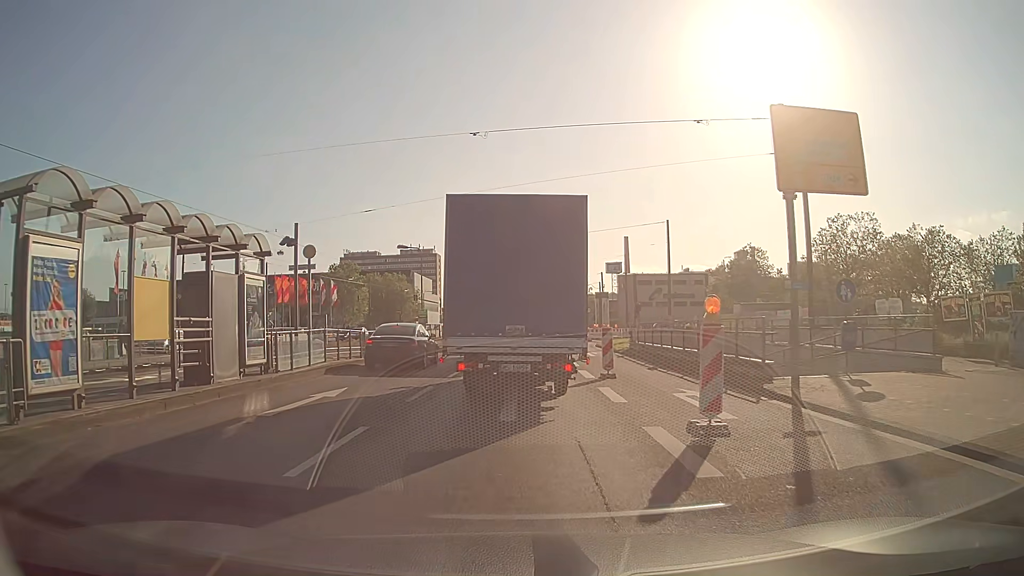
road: primary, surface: asphalt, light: Day
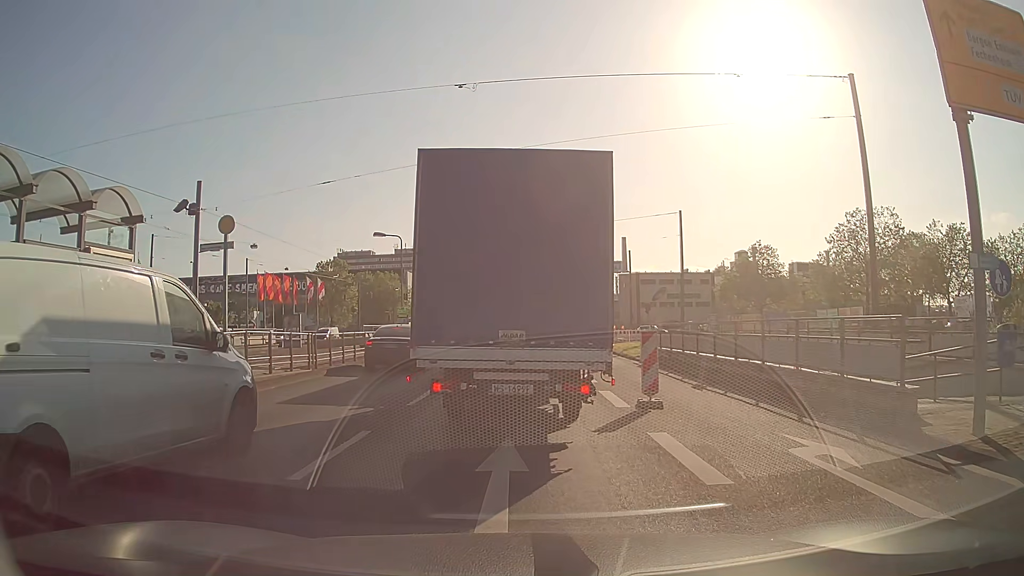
(0.0, +5.8) m; -1°
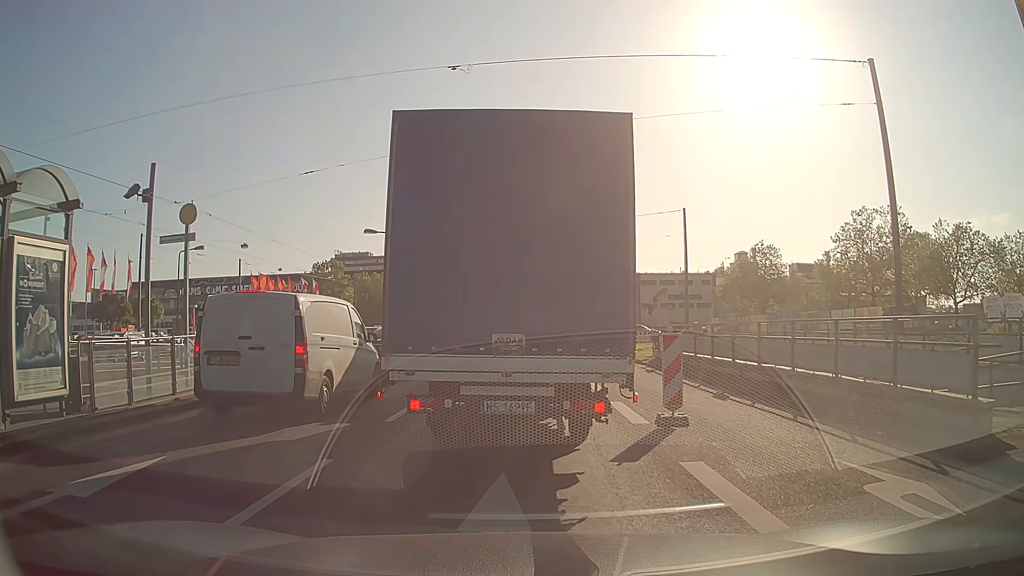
(0.0, +1.8) m; 0°
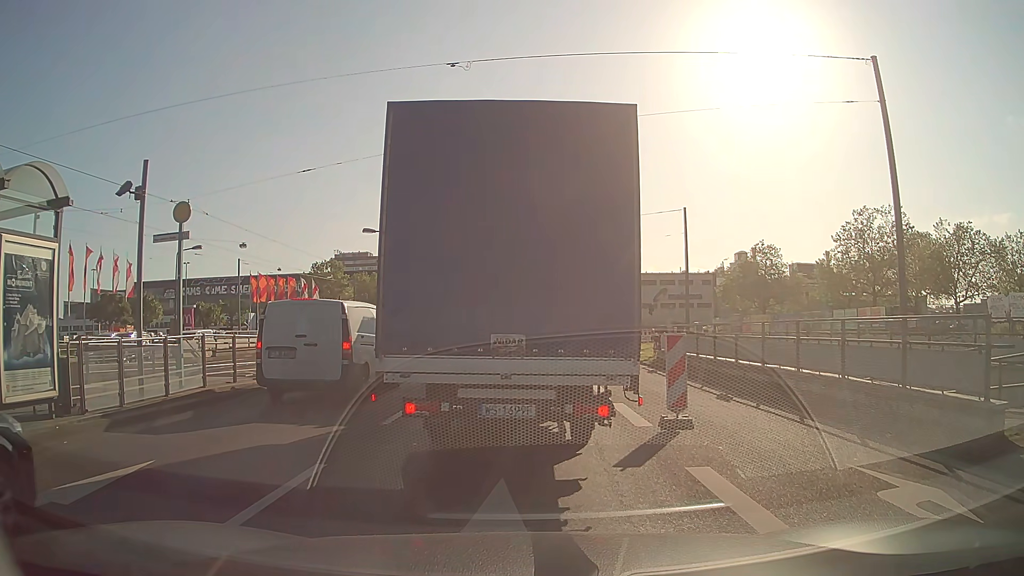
(0.0, +0.3) m; 0°
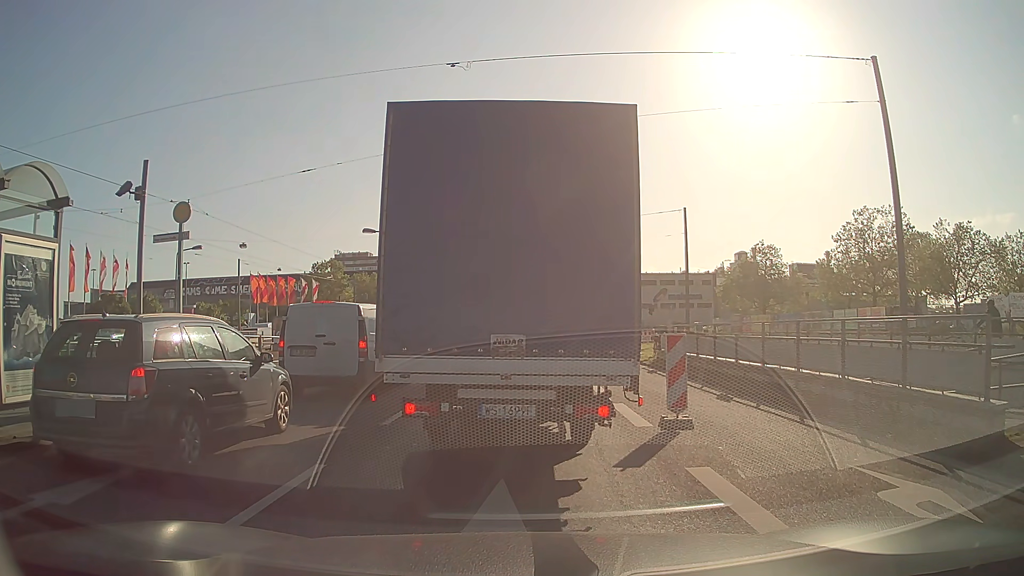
(0.0, +0.1) m; 0°
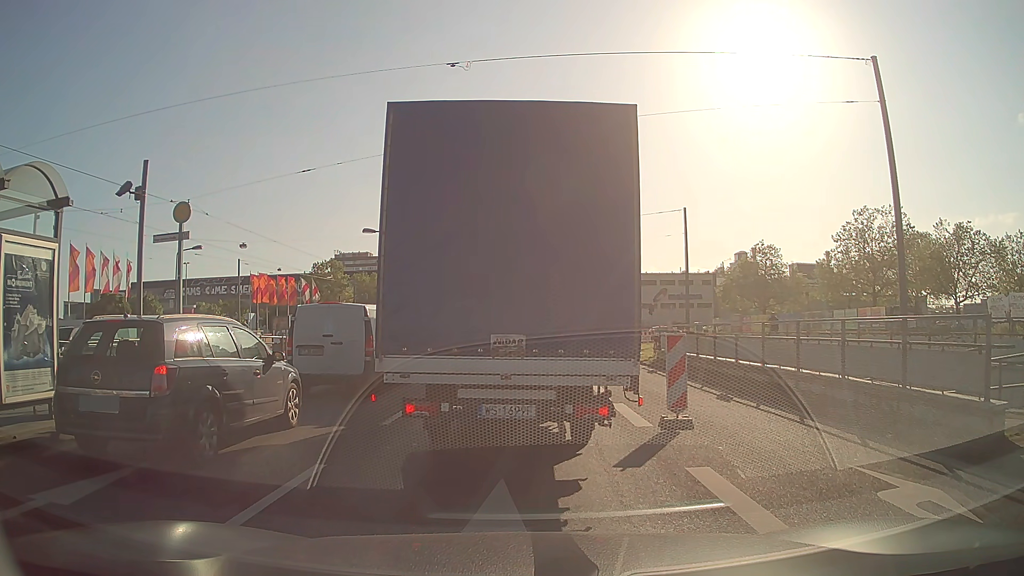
(0.0, 0.0) m; 0°
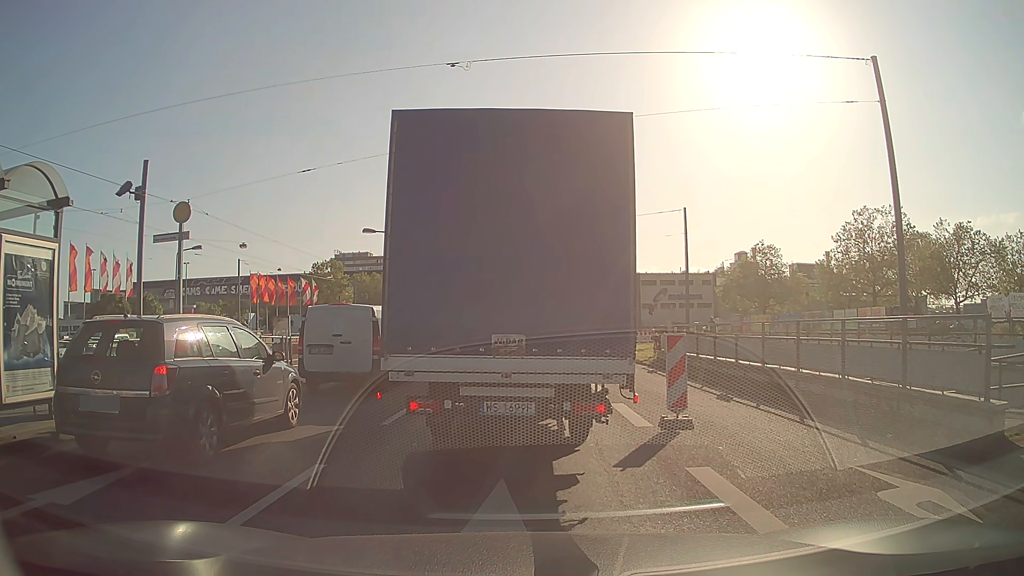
(0.0, 0.0) m; 0°
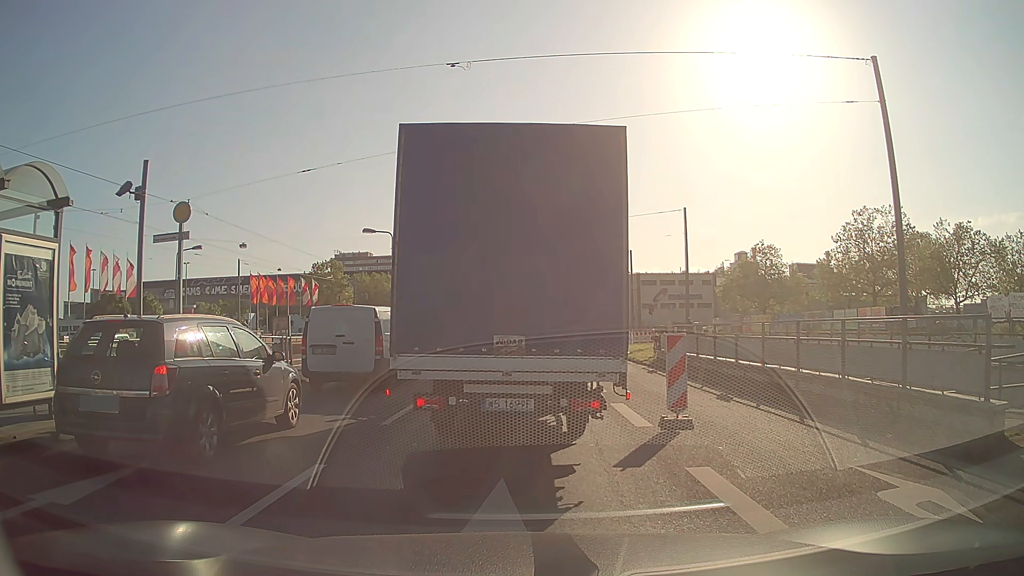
(0.0, 0.0) m; 0°
(0, +10) (+1, +20) (+1, +30) (+1, +40) (+2, +50) (+2, +60) (+3, +70) (+7, +79) (+16, +78) (+26, +77) m
